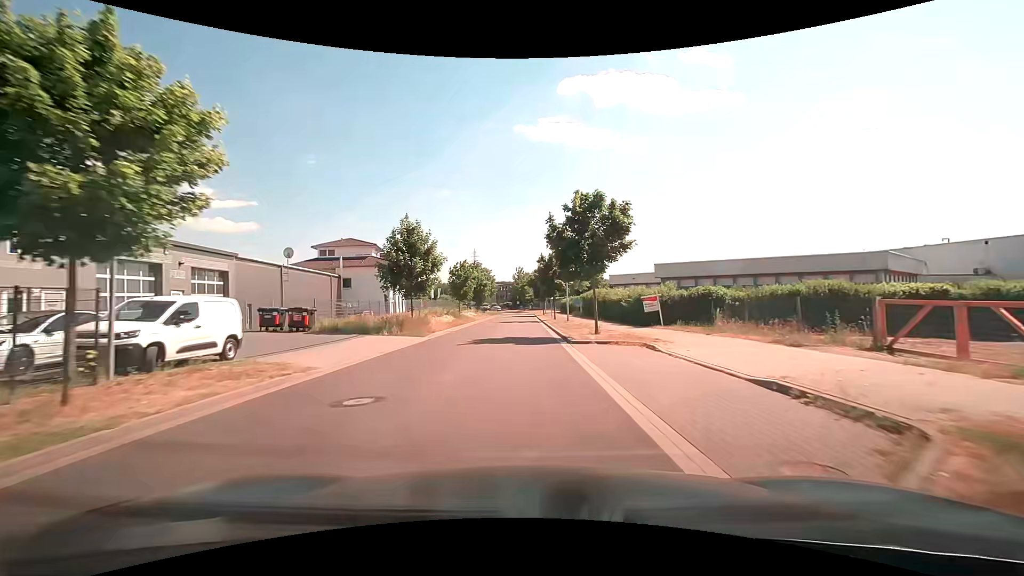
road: residential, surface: asphalt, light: Day
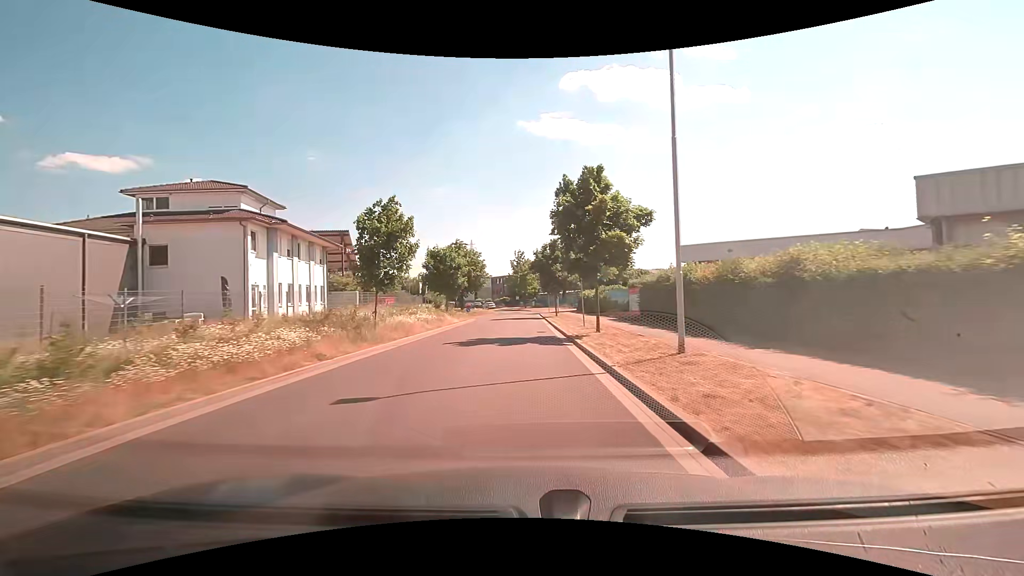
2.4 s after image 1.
(0.0, +28.5) m; 0°
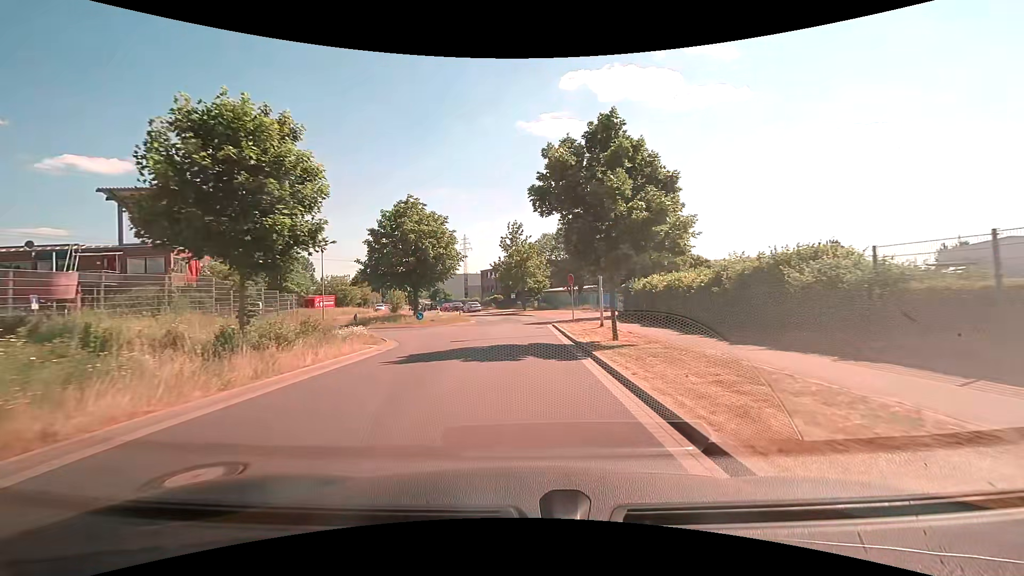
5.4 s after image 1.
(+0.1, +30.8) m; 0°
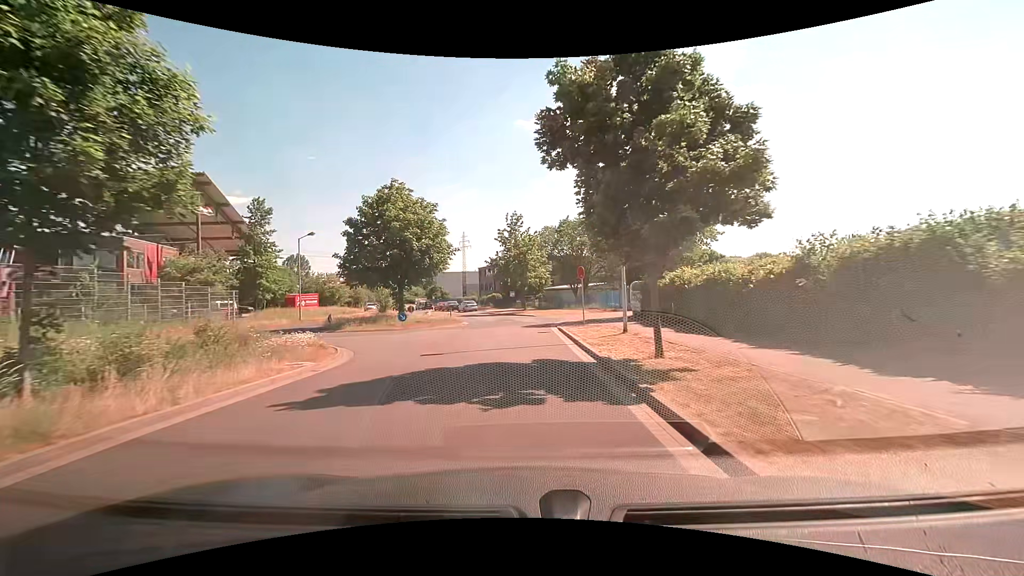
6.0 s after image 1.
(0.0, +5.2) m; 0°
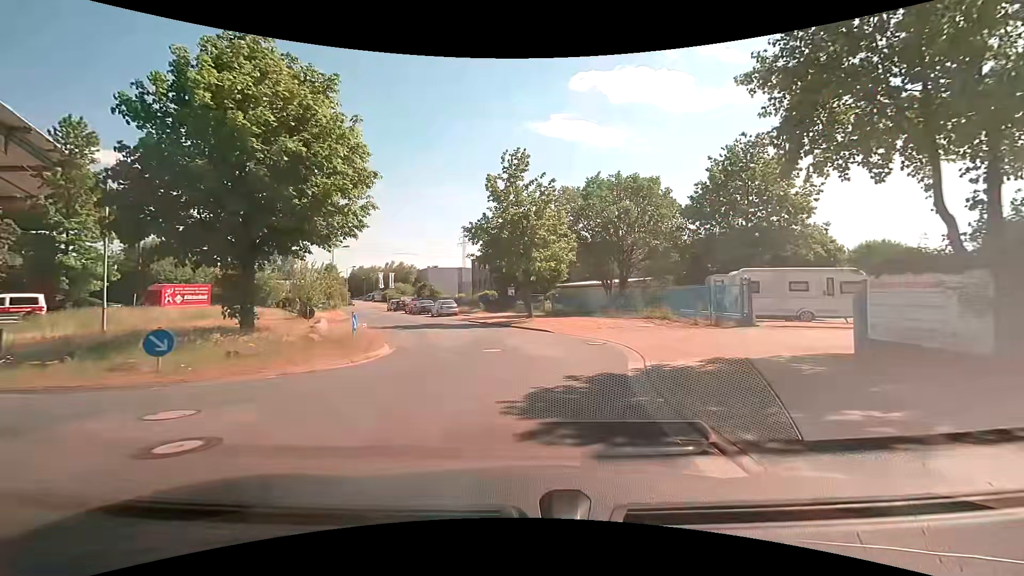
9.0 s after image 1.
(-0.2, +21.8) m; -1°
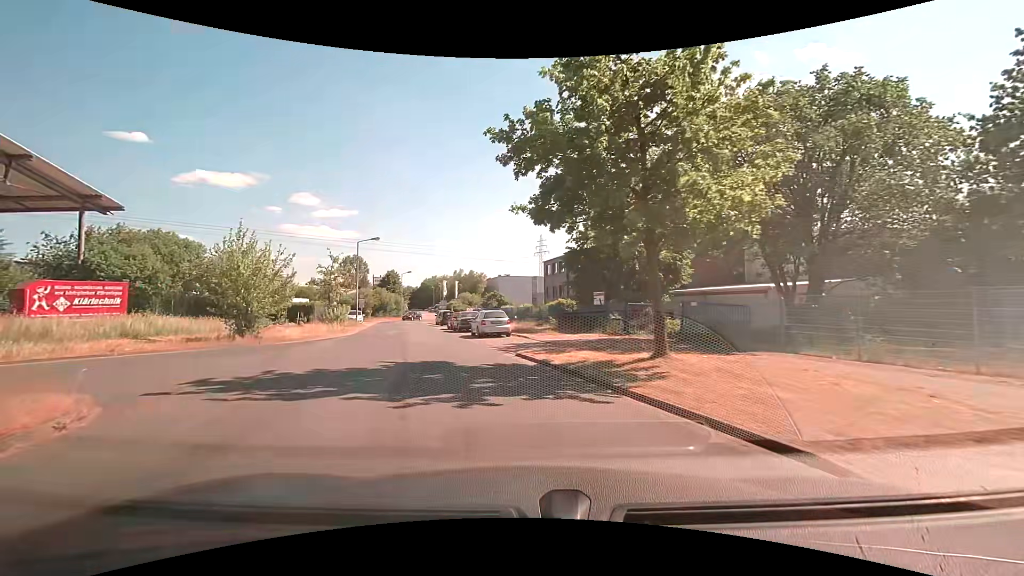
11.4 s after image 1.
(-0.5, +17.5) m; -8°
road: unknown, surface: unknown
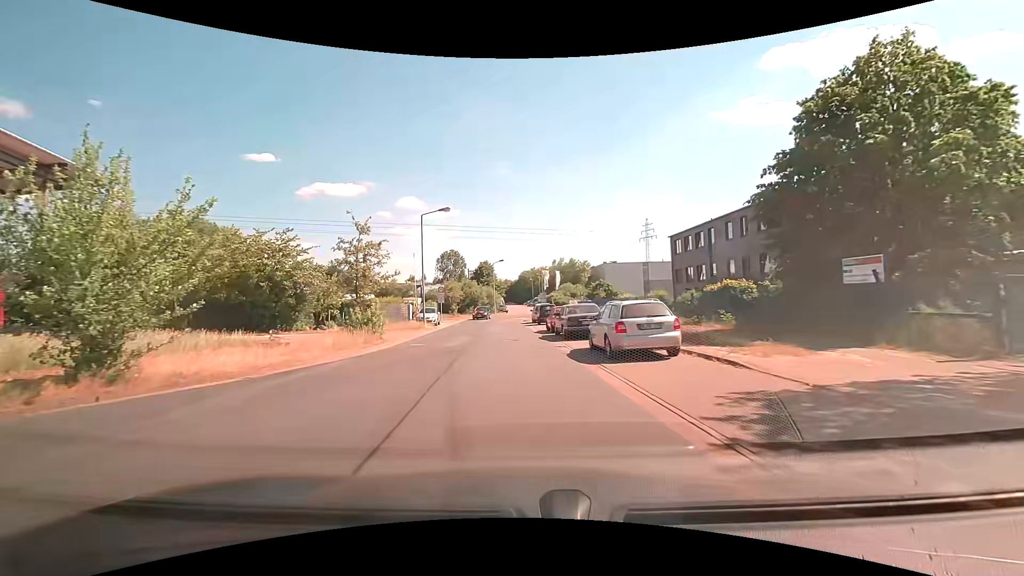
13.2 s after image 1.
(-1.8, +13.8) m; -12°
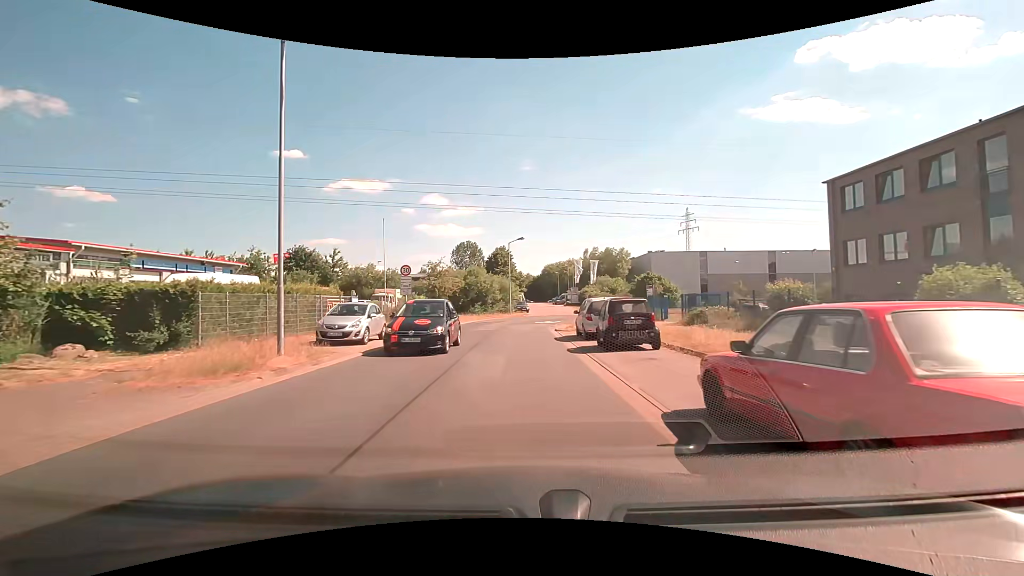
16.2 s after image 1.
(-0.8, +22.3) m; -3°
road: residential
